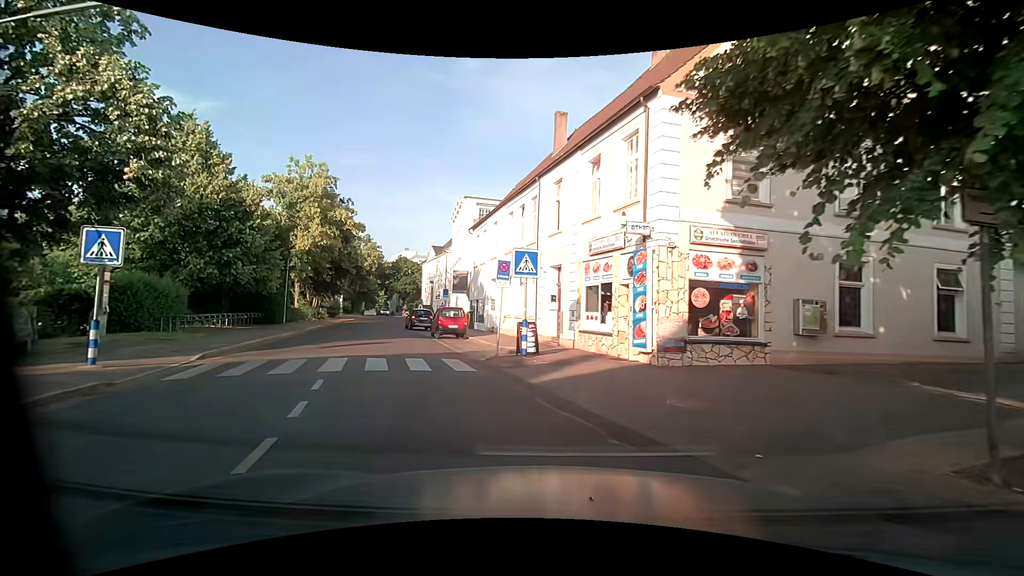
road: residential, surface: asphalt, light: Day
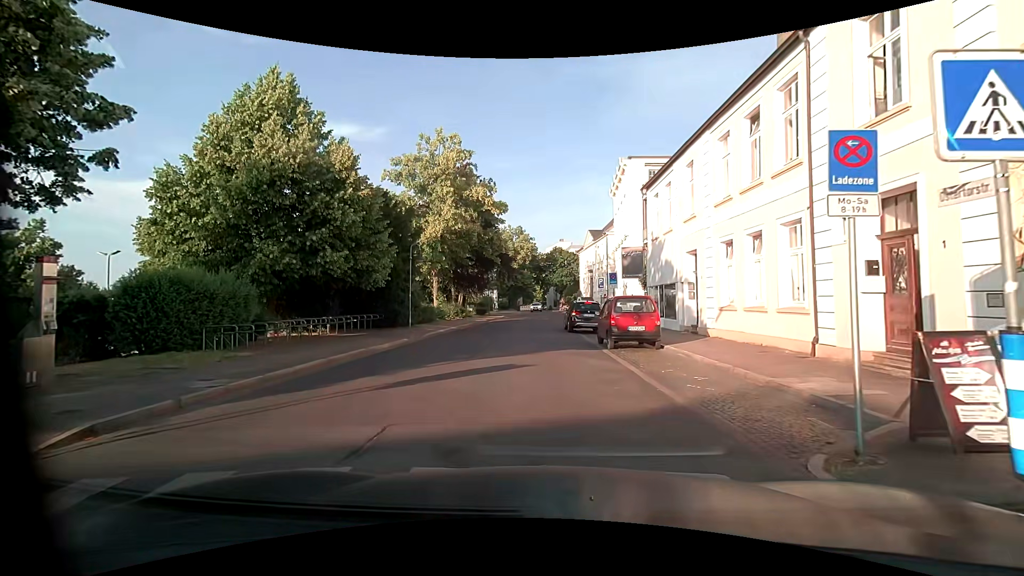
(-2.1, +10.1) m; -19°
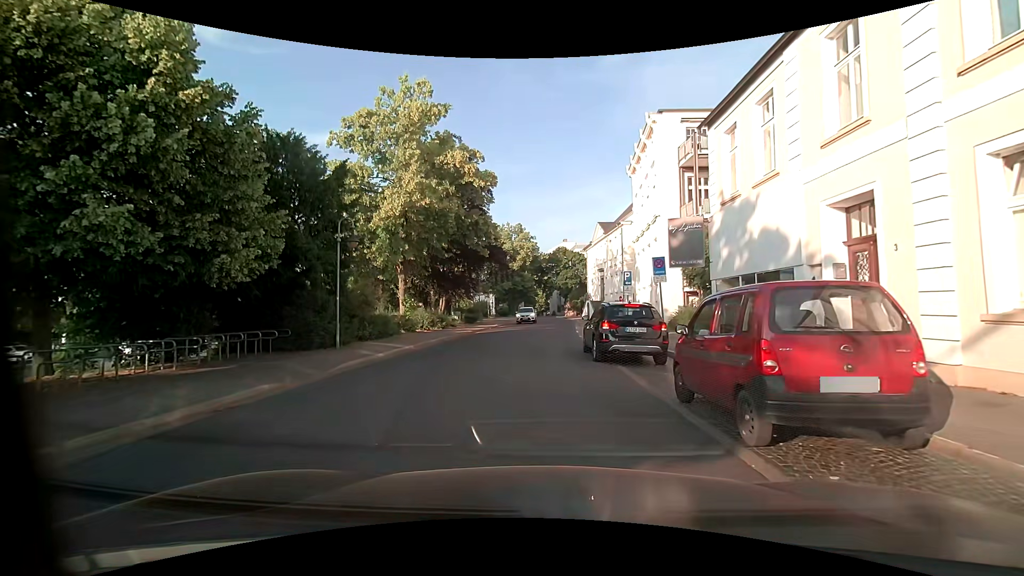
(-0.1, +10.5) m; +2°
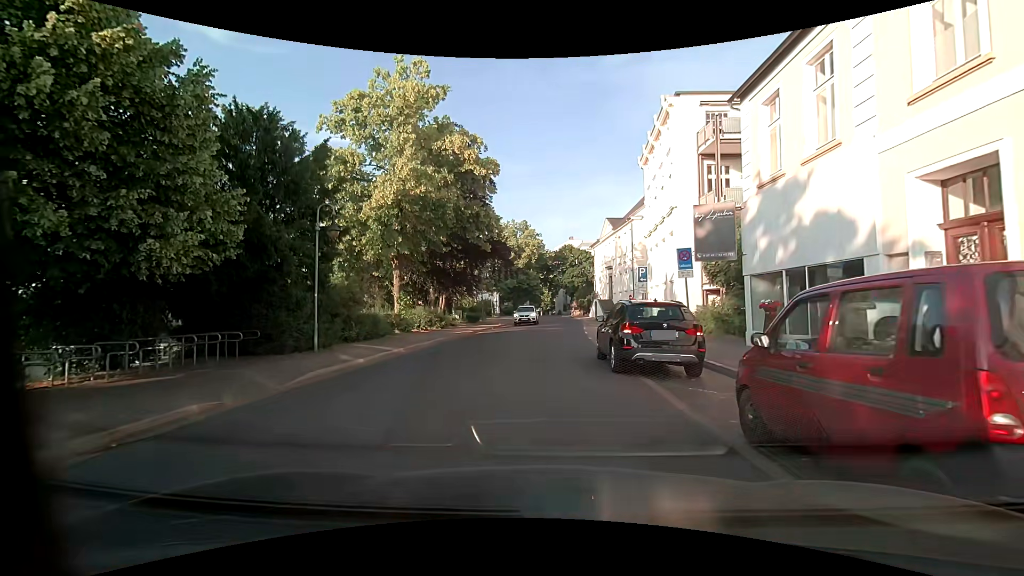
(-0.1, +2.3) m; -2°
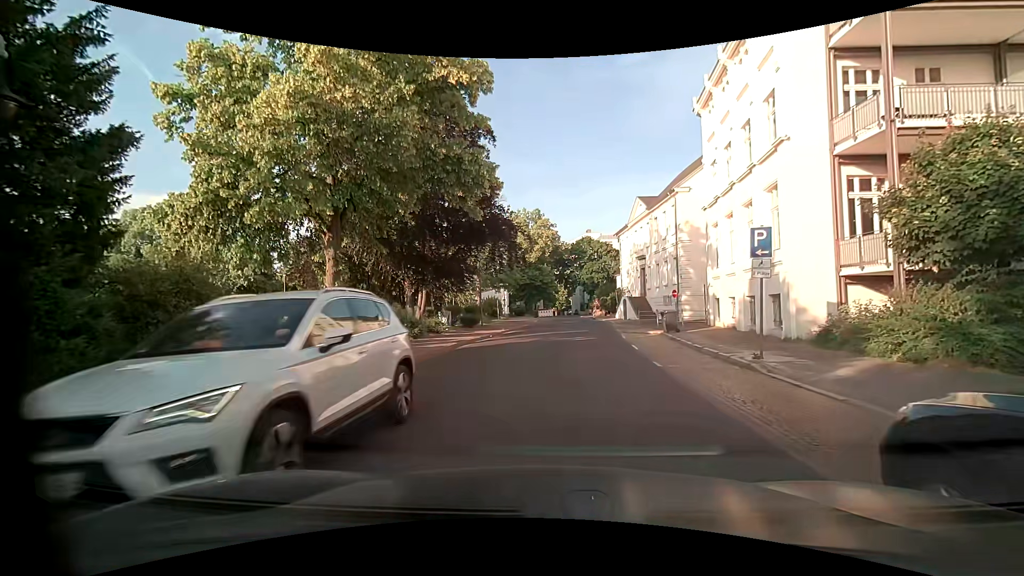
(-0.5, +10.8) m; -2°
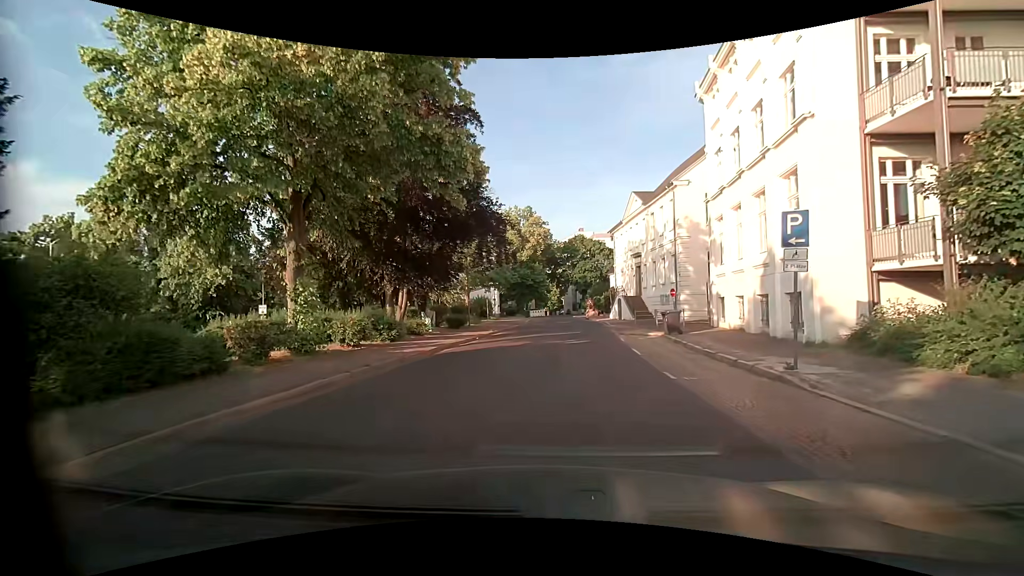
(0.0, +2.1) m; +2°
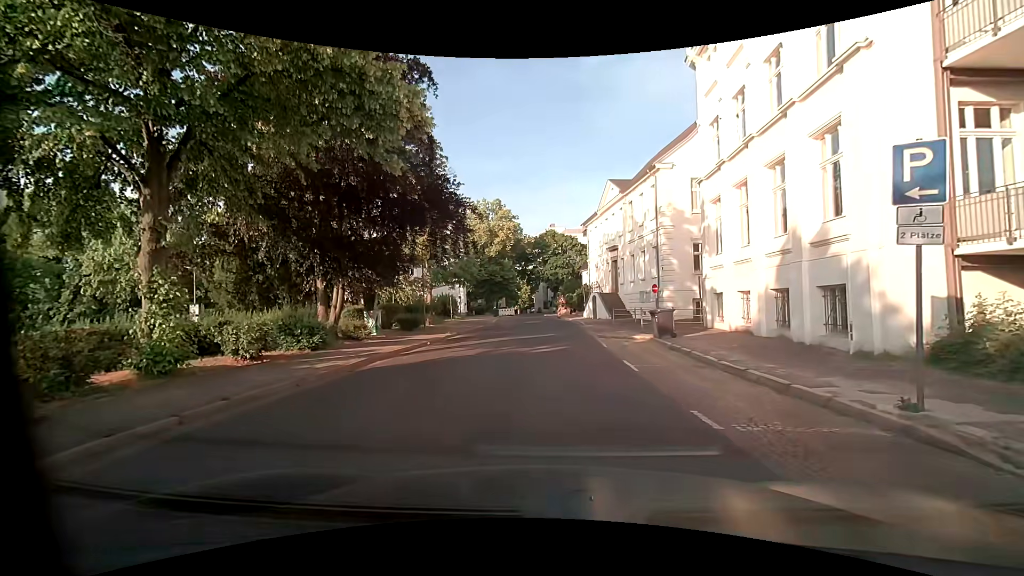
(0.0, +4.3) m; 0°
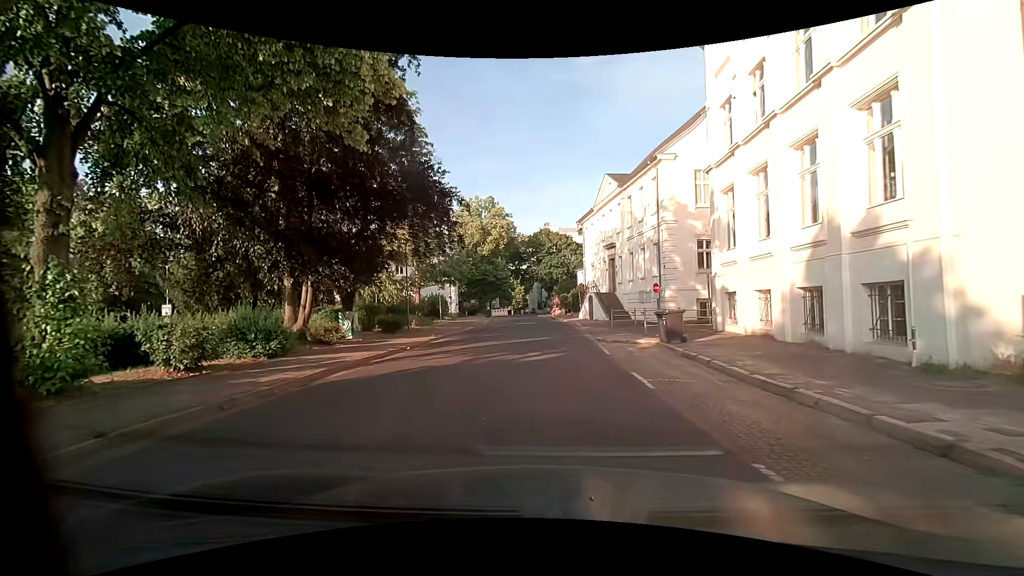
(0.0, +2.1) m; +2°
